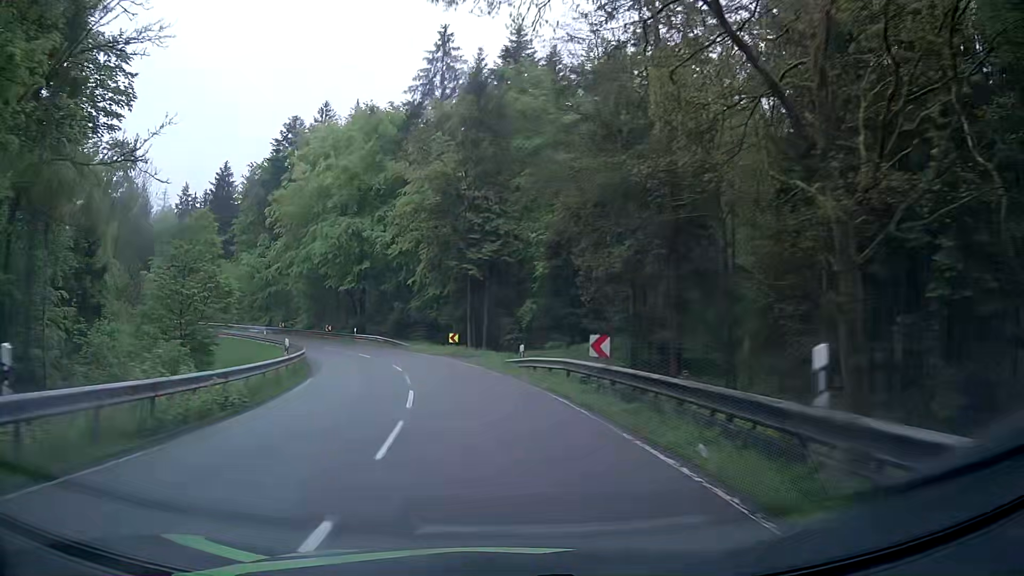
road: secondary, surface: asphalt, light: Day
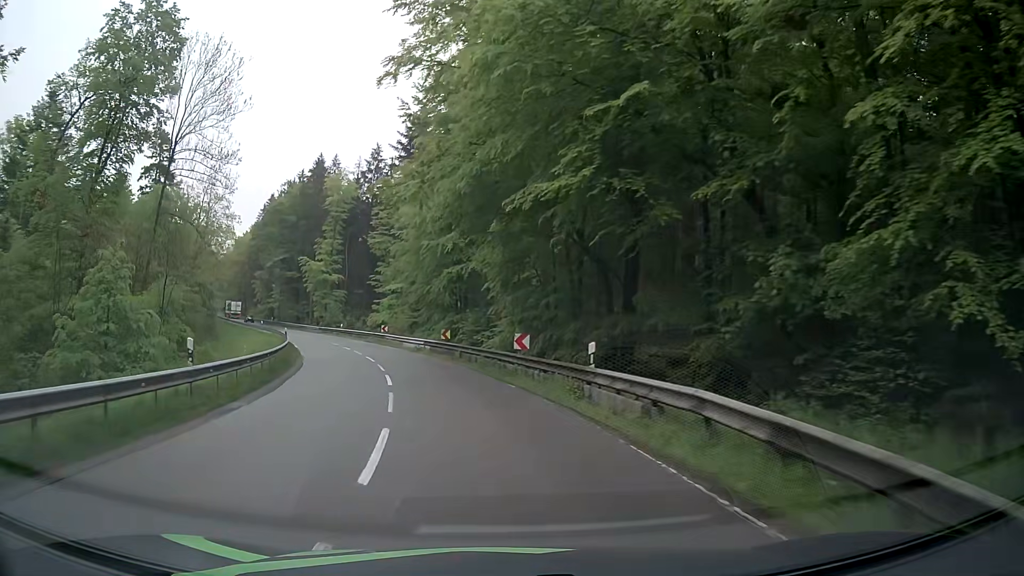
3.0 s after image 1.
(-8.7, +42.8) m; -23°
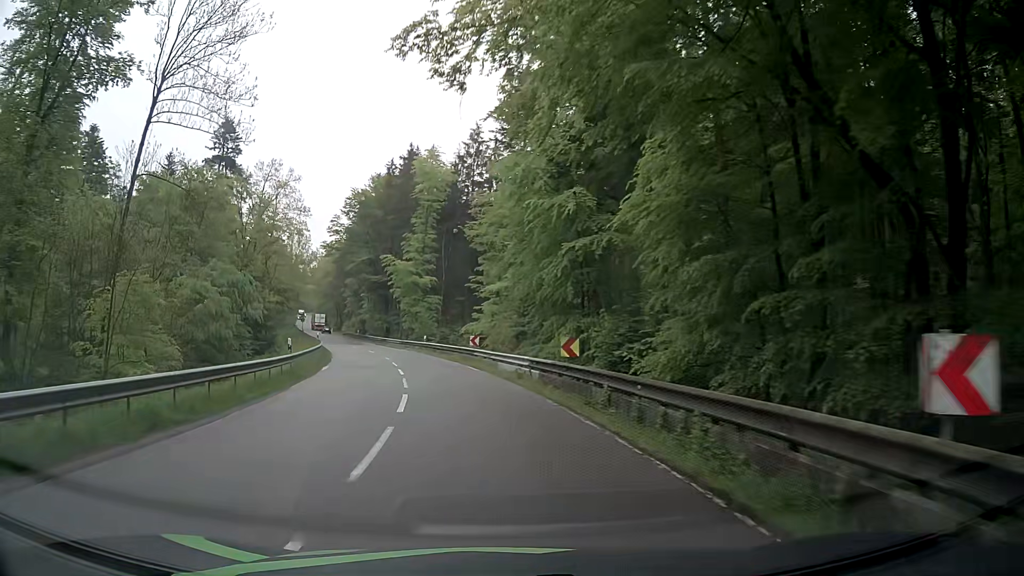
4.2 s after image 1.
(-1.6, +17.9) m; -11°
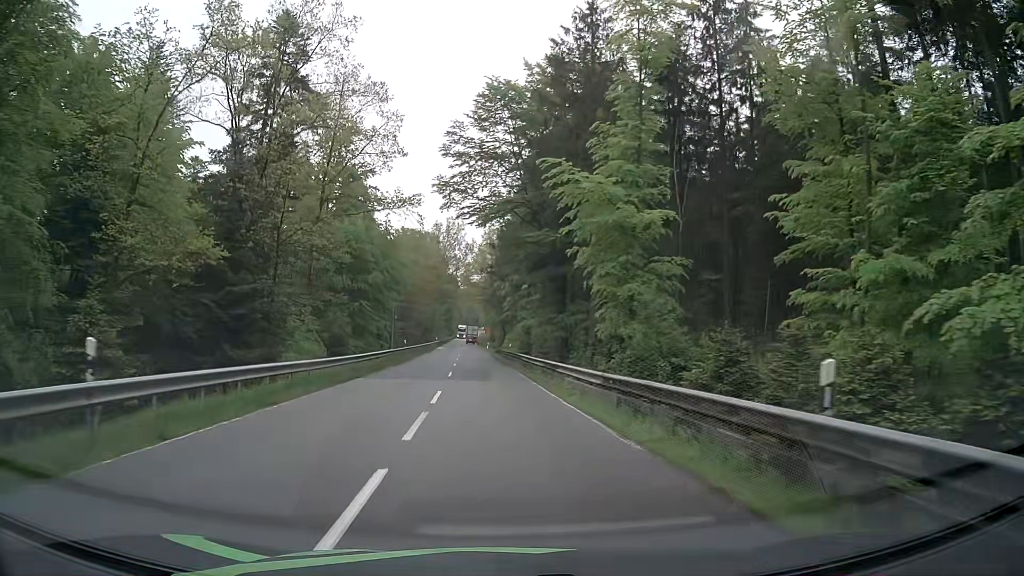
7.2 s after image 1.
(-6.8, +45.0) m; -16°
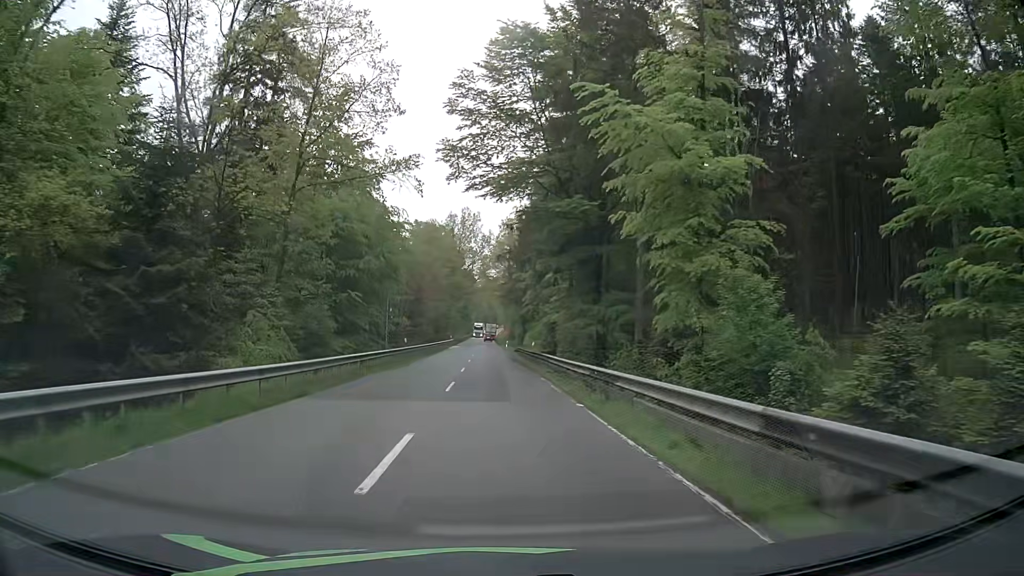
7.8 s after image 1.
(-0.1, +9.2) m; -1°
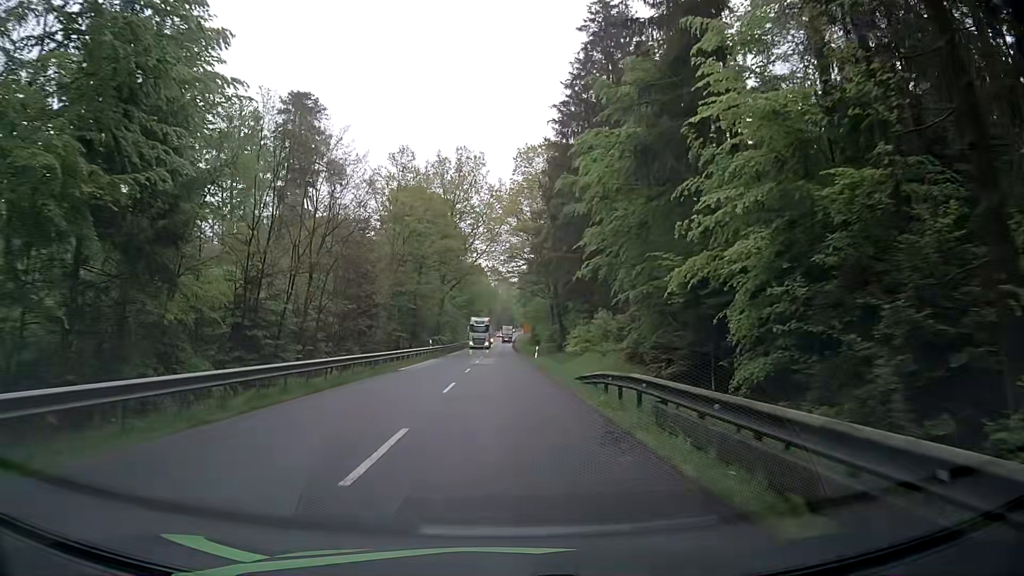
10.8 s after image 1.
(-1.4, +46.1) m; -2°
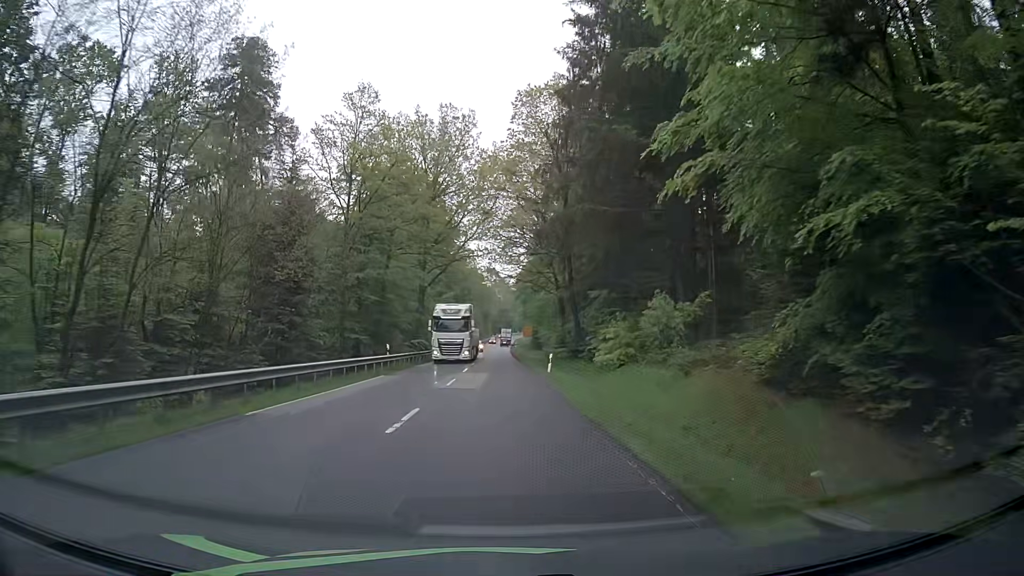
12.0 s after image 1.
(+0.2, +18.3) m; +1°
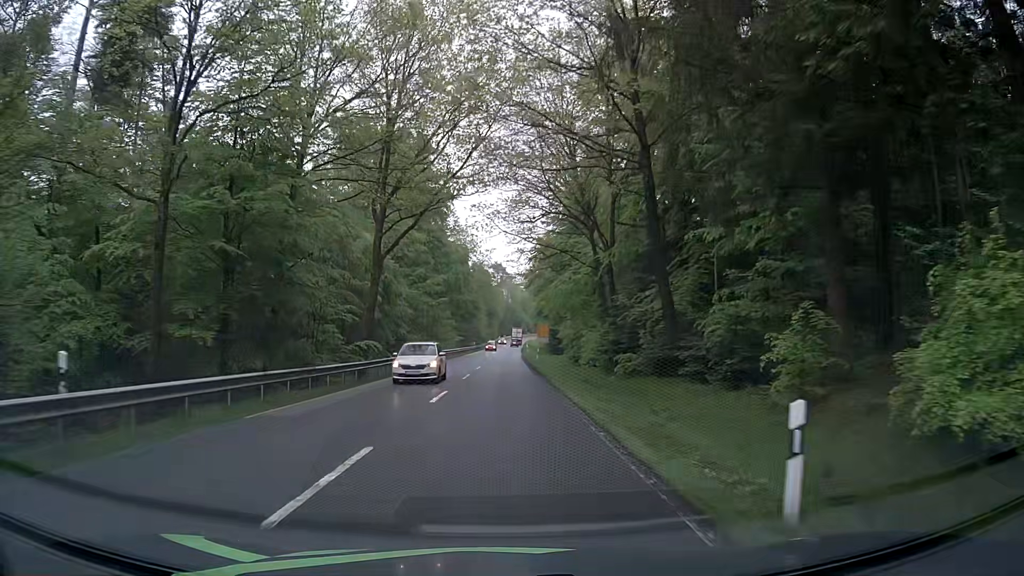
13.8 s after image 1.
(-0.1, +27.3) m; 0°
(0, +10) (0, +20) (0, +30) (0, +40) (0, +50) (0, +60) (0, +70) (0, +80) (0, +90) (0, +100) m
